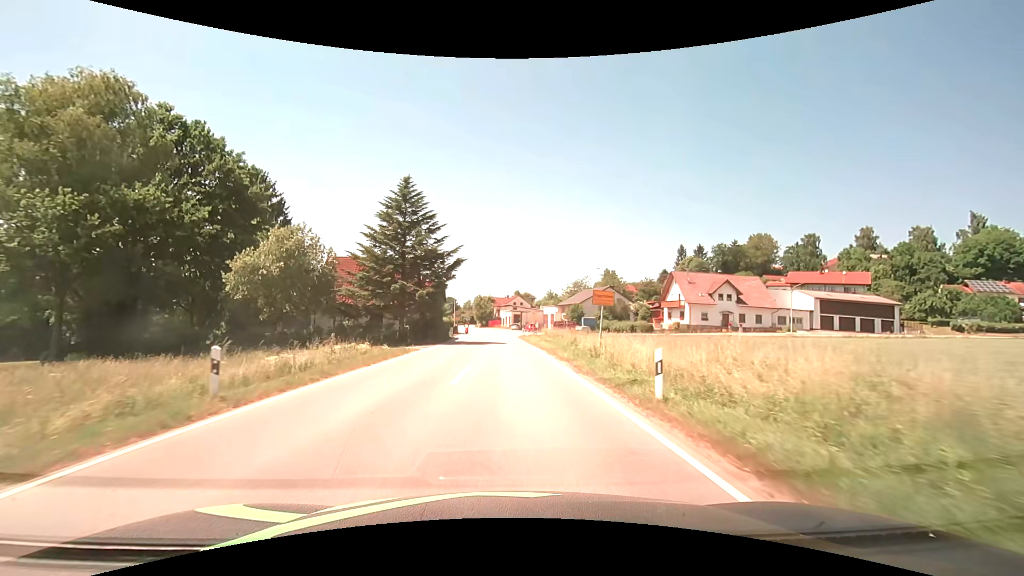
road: secondary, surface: asphalt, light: Day
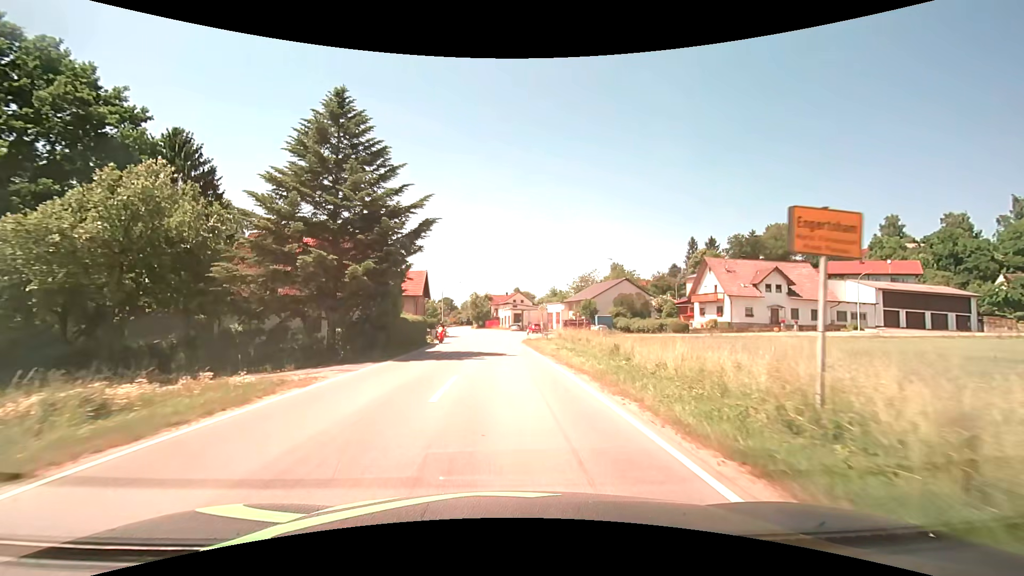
(0.0, +14.4) m; 0°
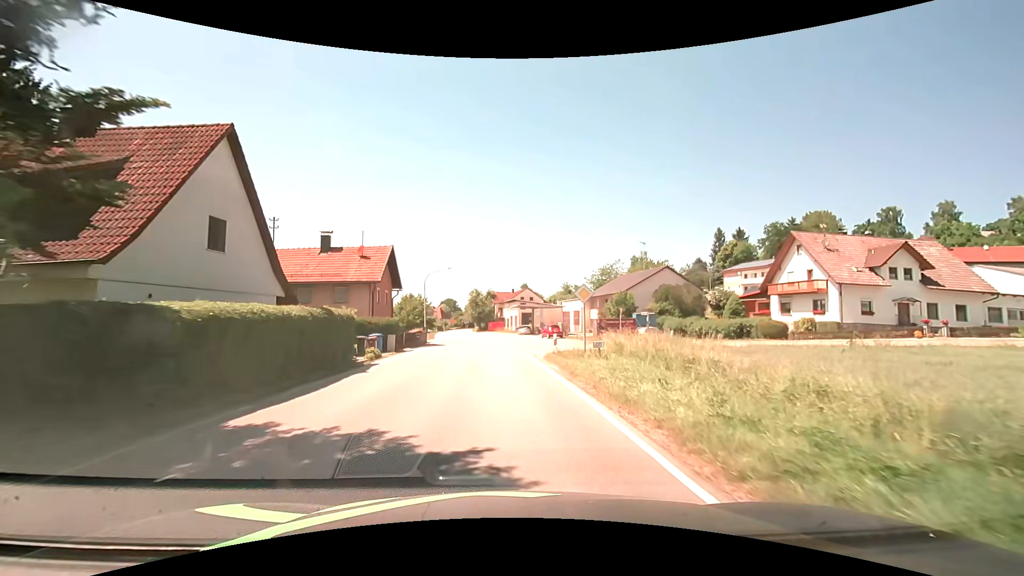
(-0.1, +19.3) m; -1°
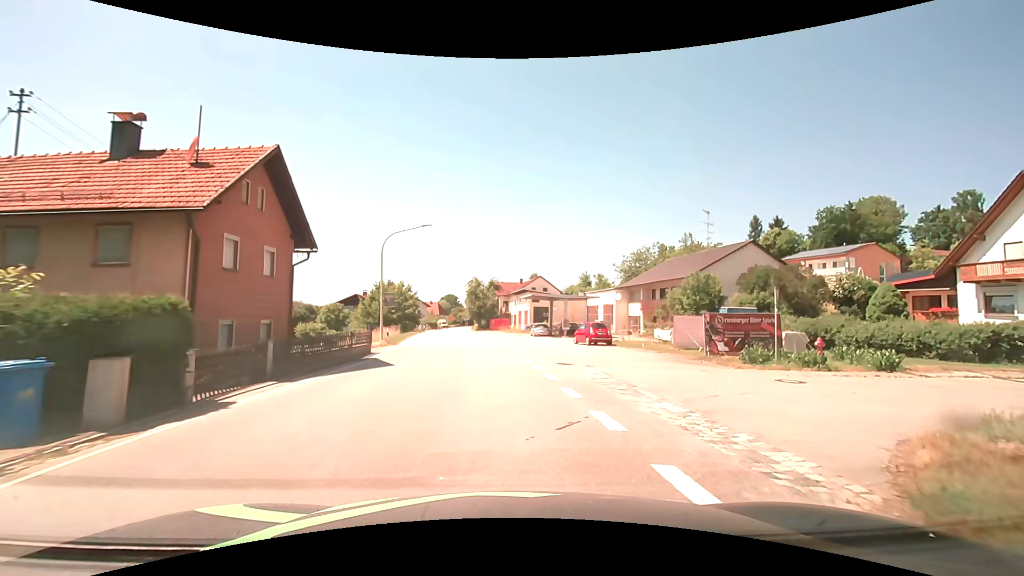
(-0.7, +20.6) m; -1°
